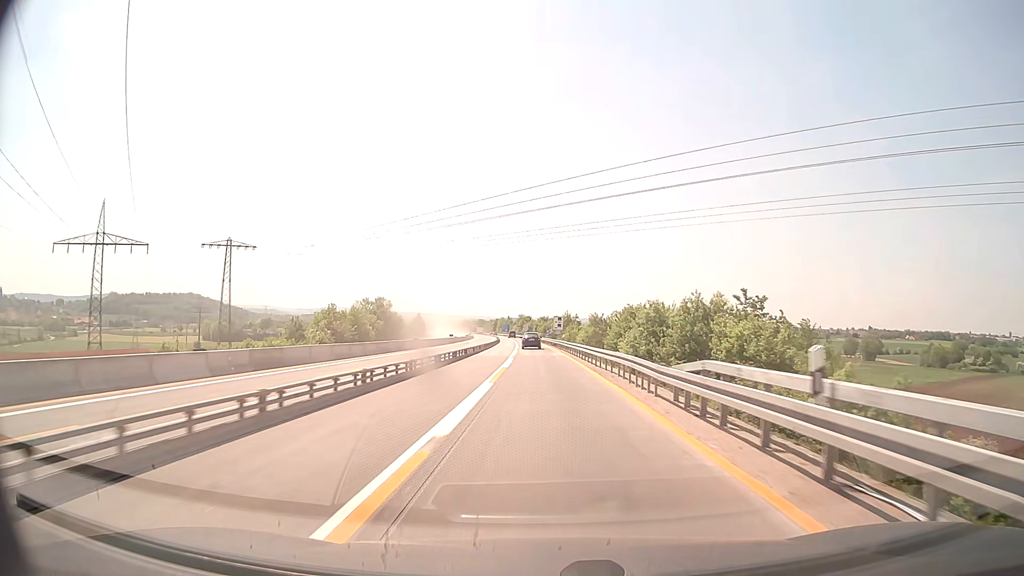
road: motorway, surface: concrete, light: Day
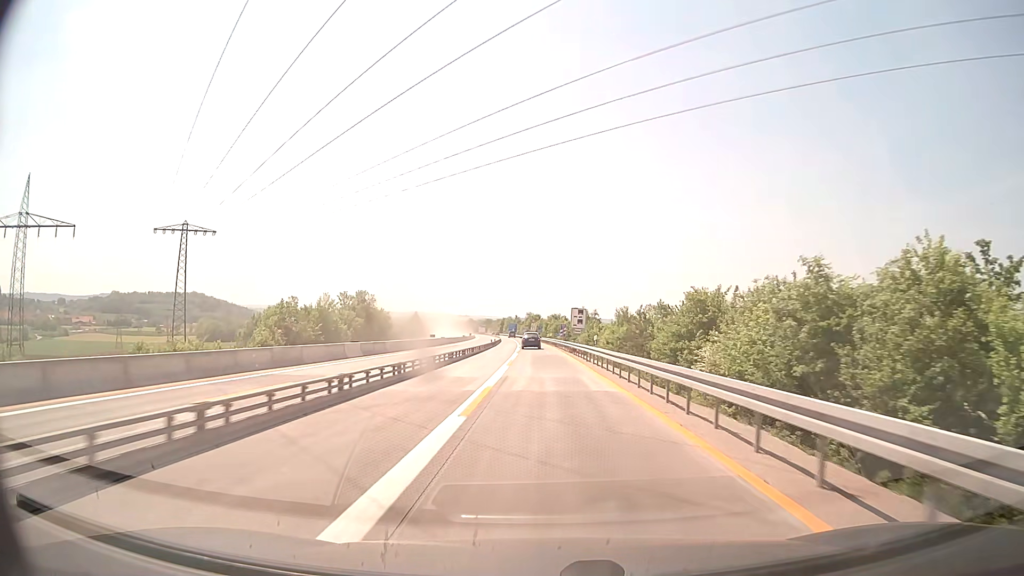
(-0.2, +26.1) m; -1°
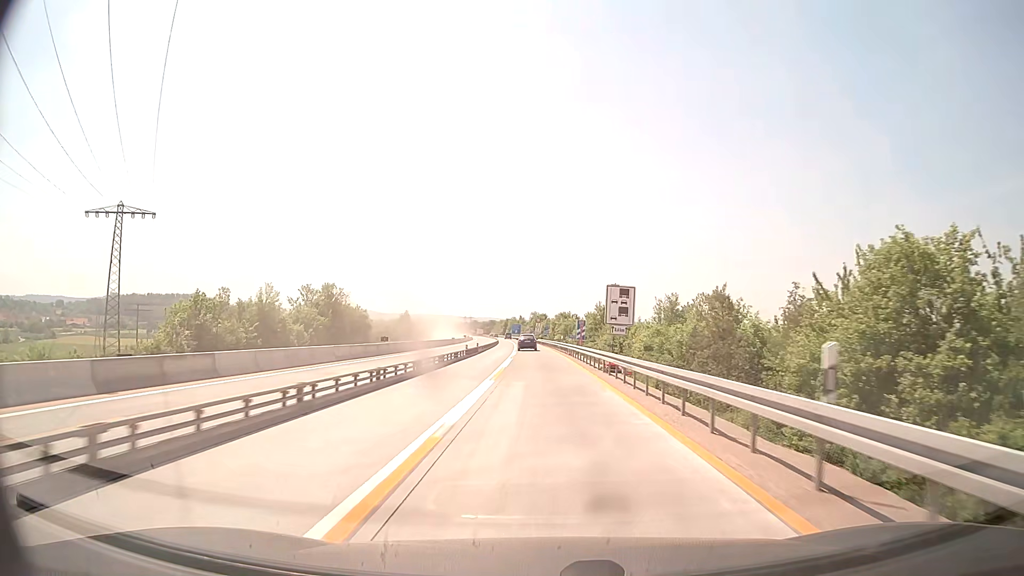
(-0.1, +26.1) m; 0°
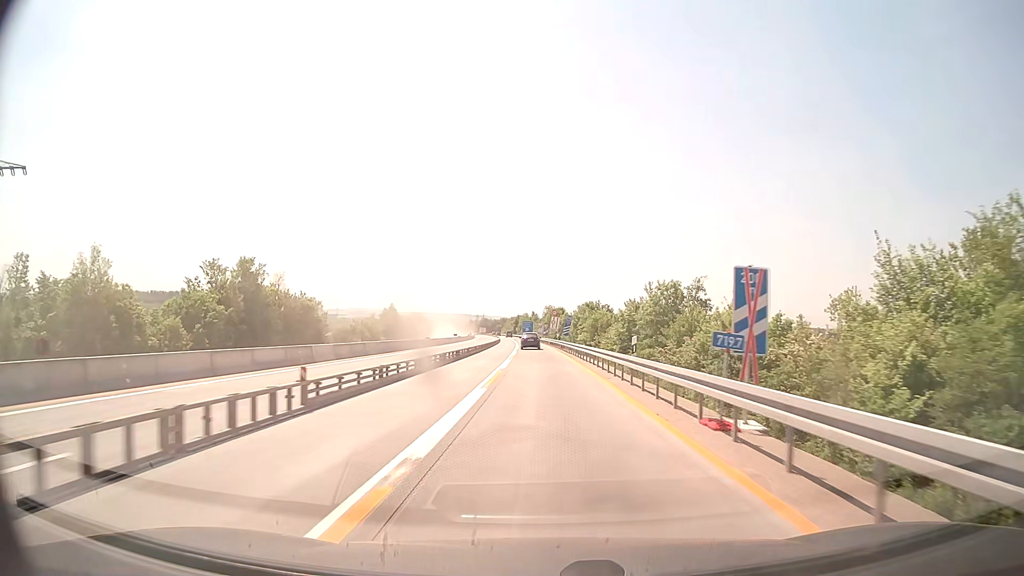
(-0.5, +39.2) m; -1°
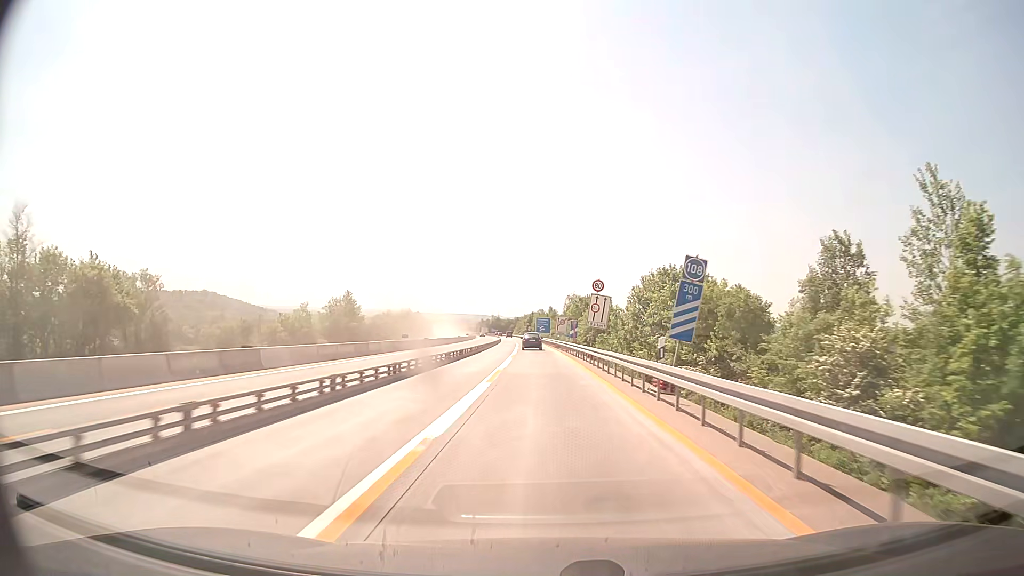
(-0.7, +52.3) m; -2°
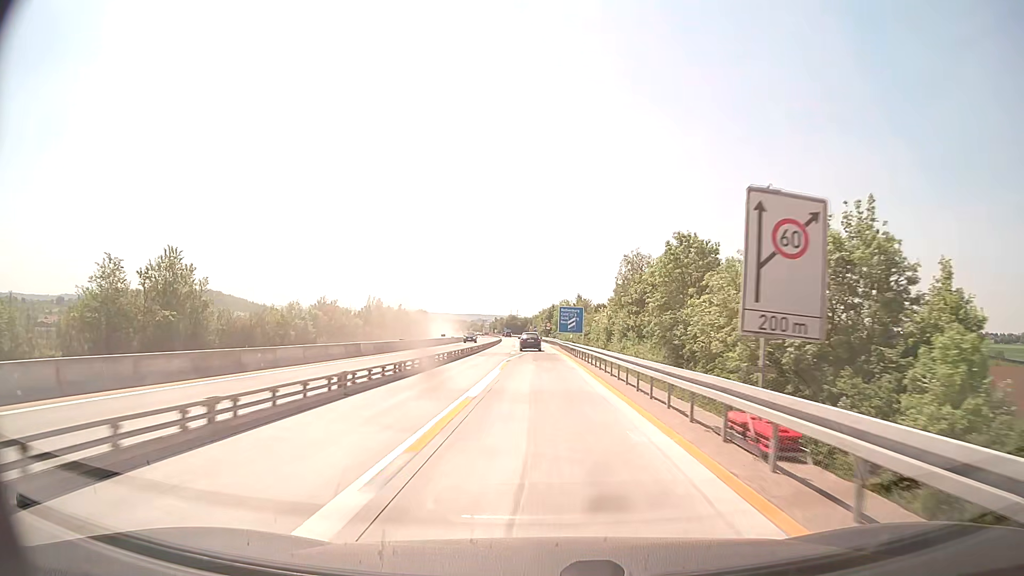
(-1.0, +65.4) m; -2°
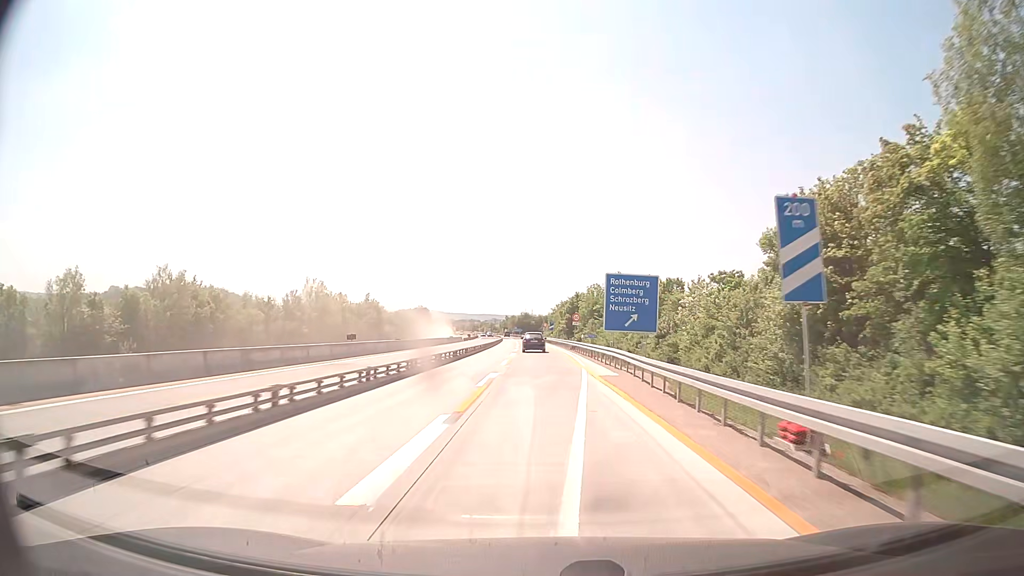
(-0.7, +52.3) m; -1°
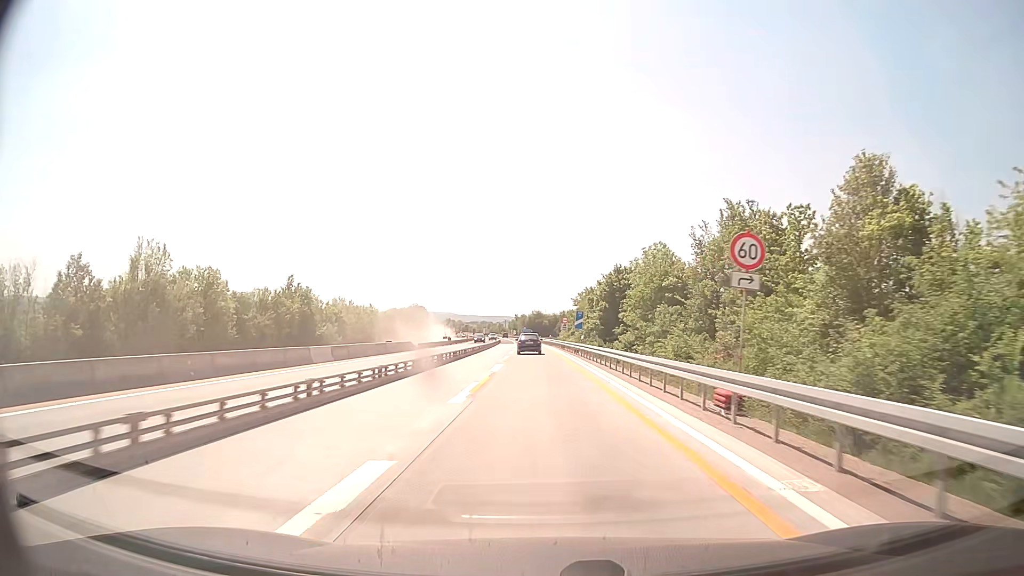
(-0.3, +51.9) m; -1°
(0, +10) (0, +20) (0, +30) (-1, +40) (-1, +50) (-1, +60) (-2, +70) (-2, +80) (-2, +90) (-3, +100) m
